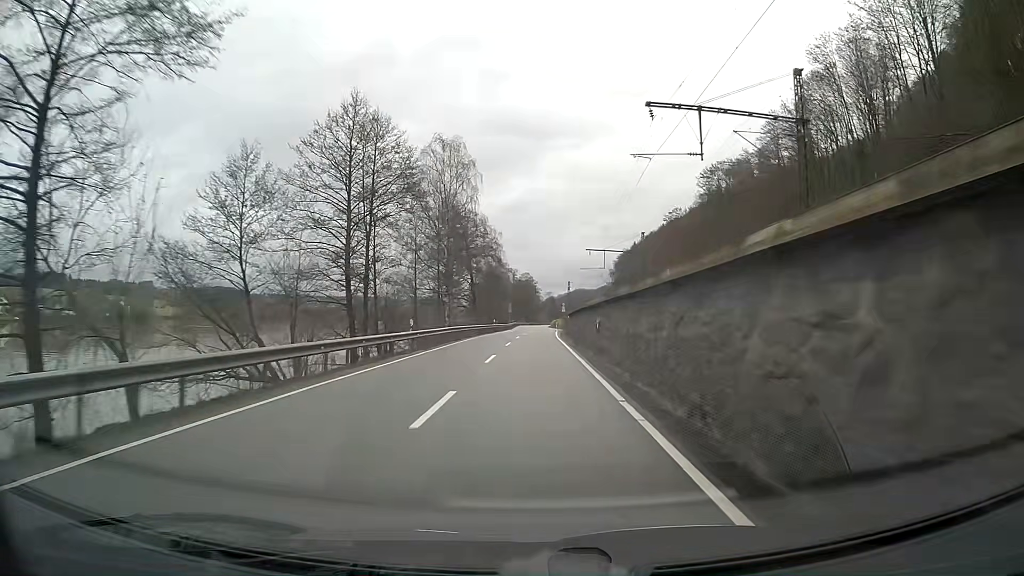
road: primary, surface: asphalt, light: Day
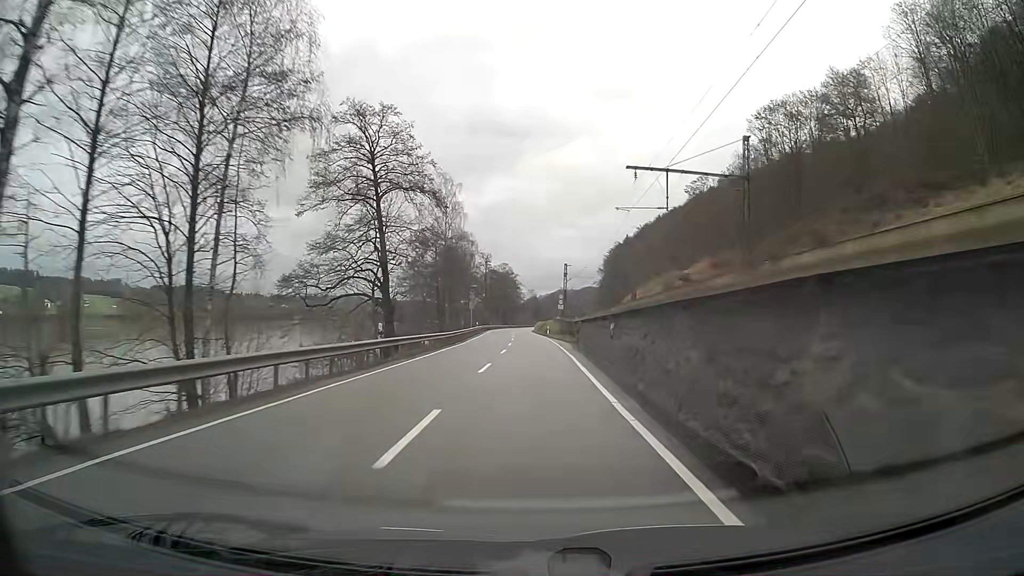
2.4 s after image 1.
(+0.6, +49.9) m; +2°
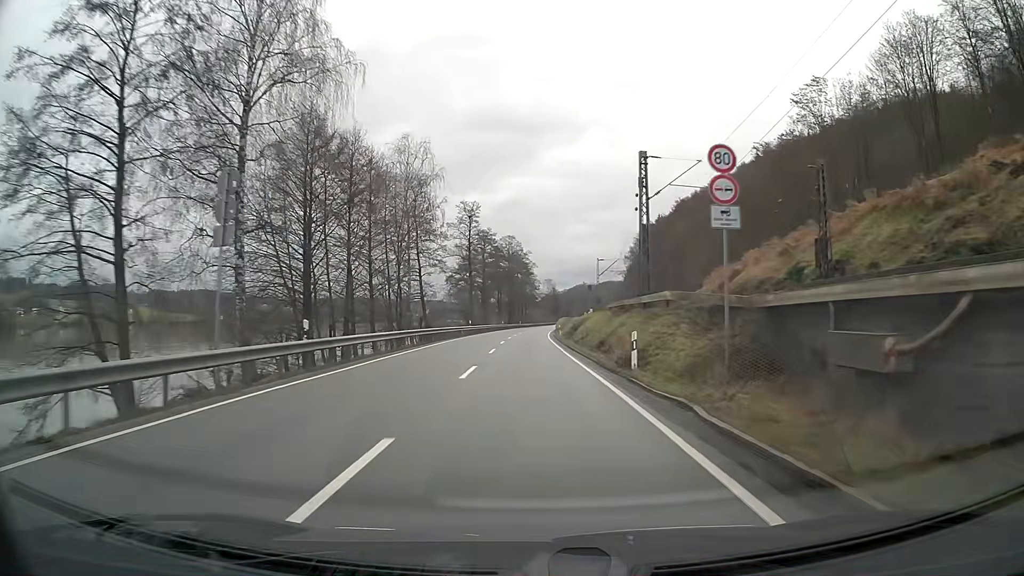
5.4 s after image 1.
(-0.5, +62.6) m; -2°
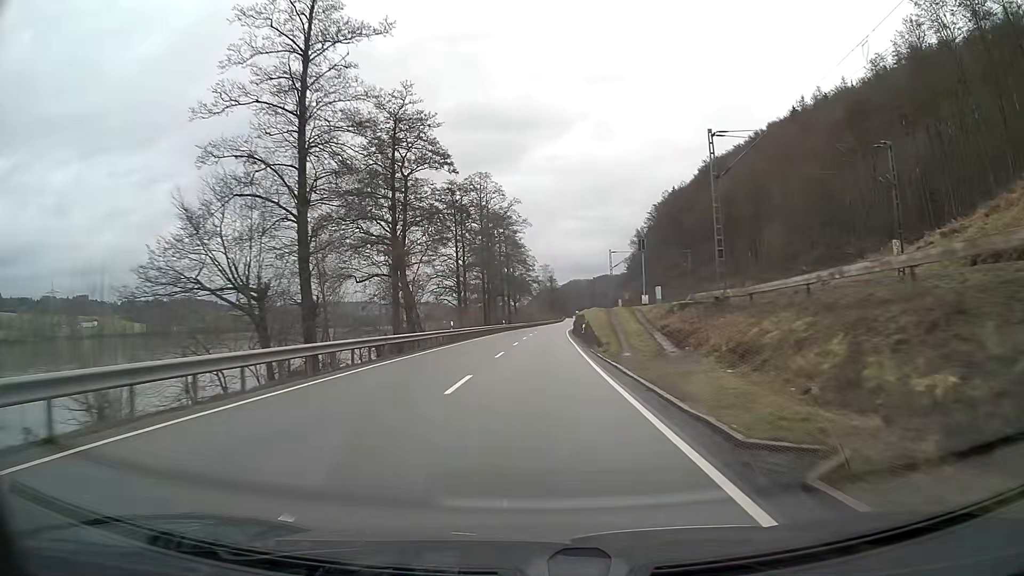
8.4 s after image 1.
(0.0, +62.8) m; +1°
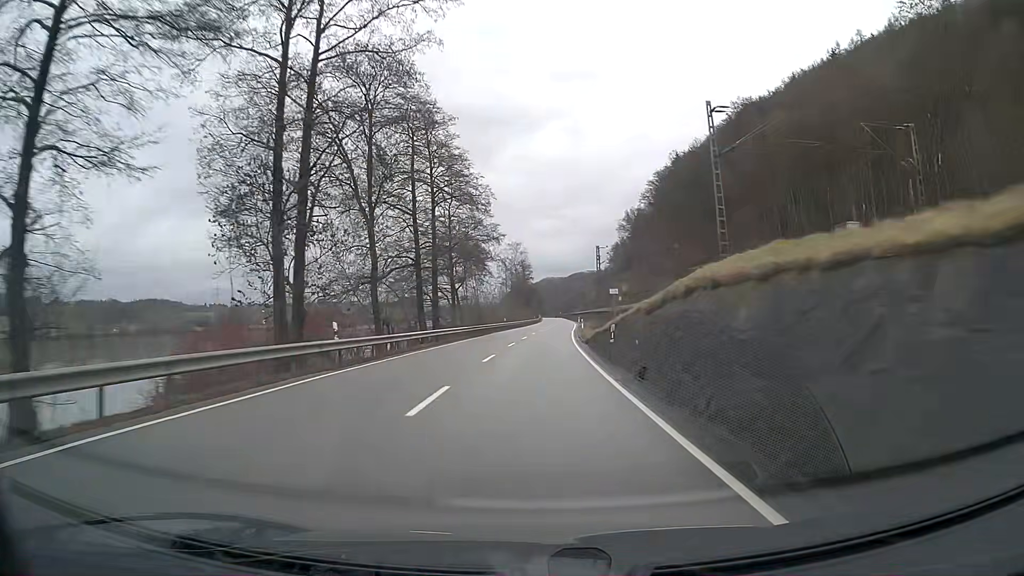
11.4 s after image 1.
(+1.6, +62.7) m; +3°
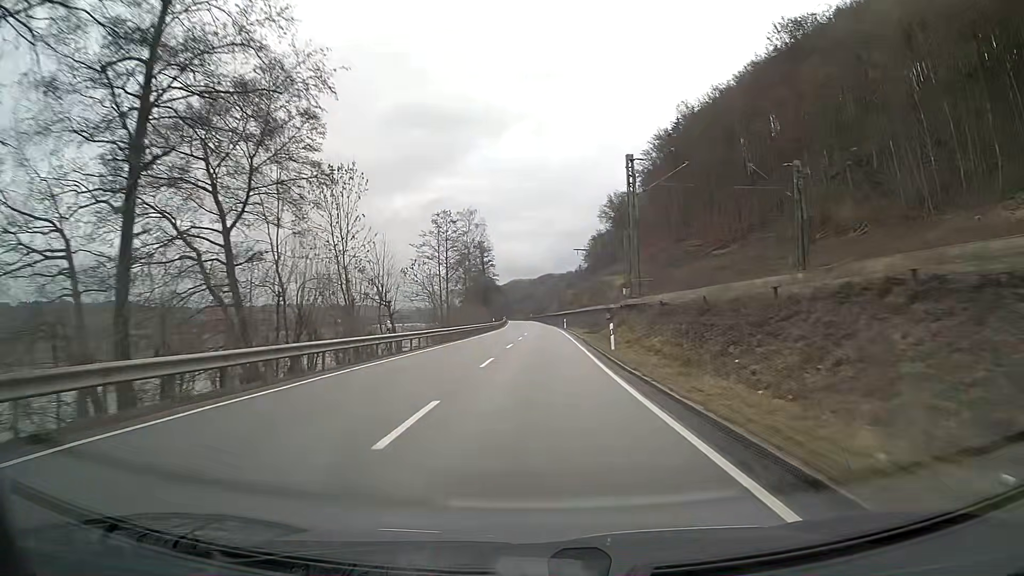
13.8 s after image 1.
(+1.1, +50.1) m; +3°
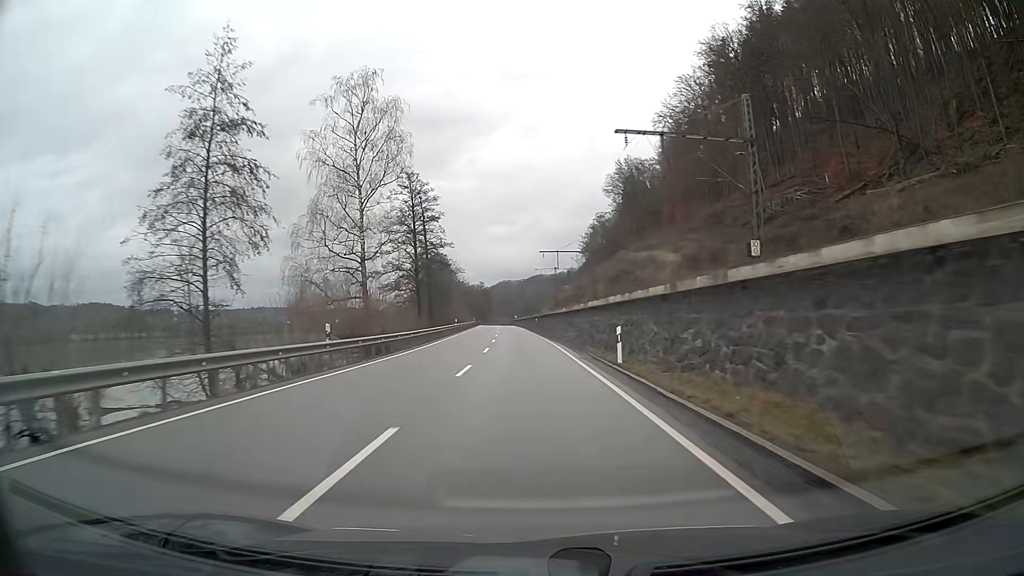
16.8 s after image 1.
(+0.8, +62.4) m; 0°
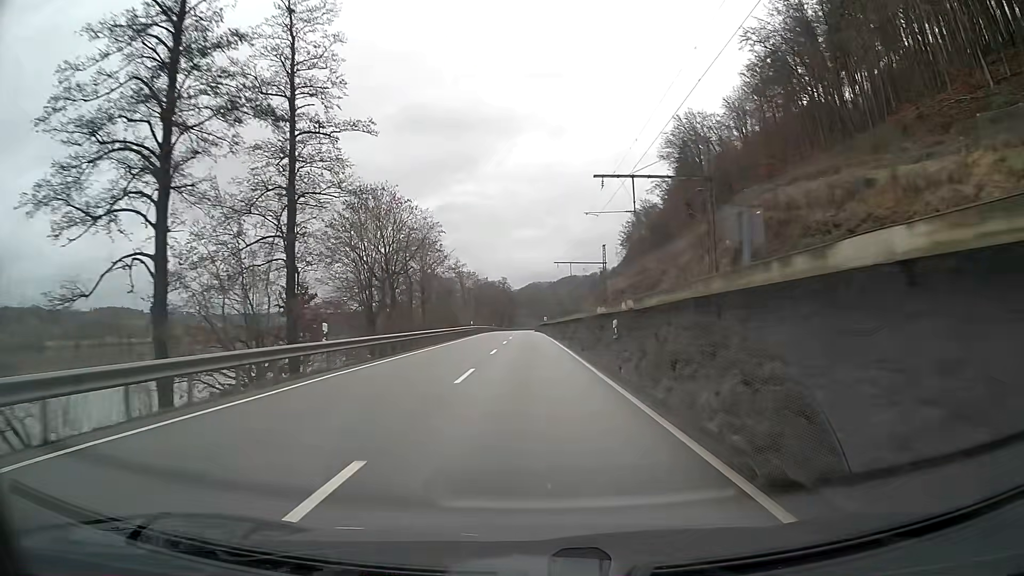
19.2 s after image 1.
(-1.1, +49.9) m; -2°
